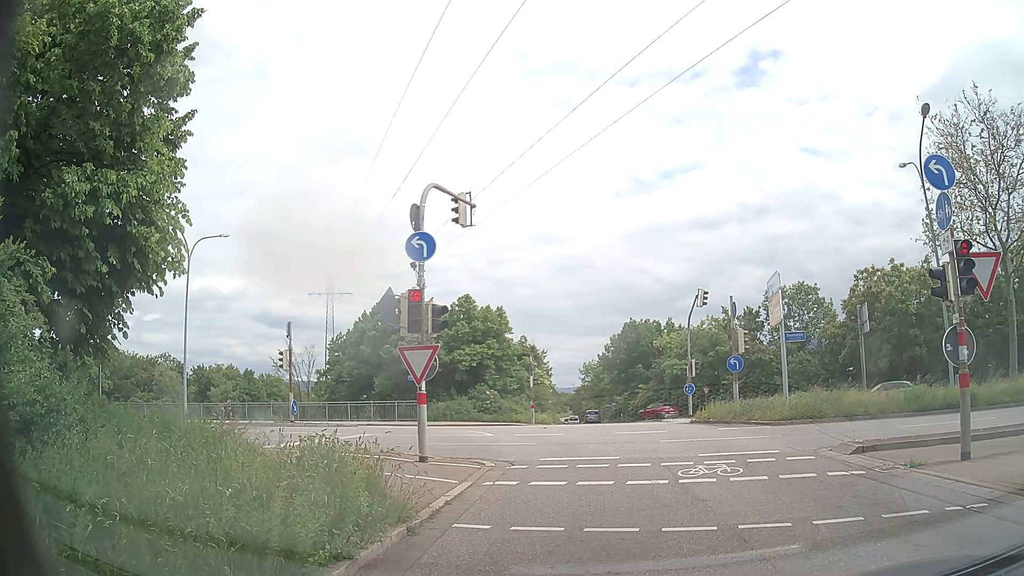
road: primary_link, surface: asphalt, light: Day
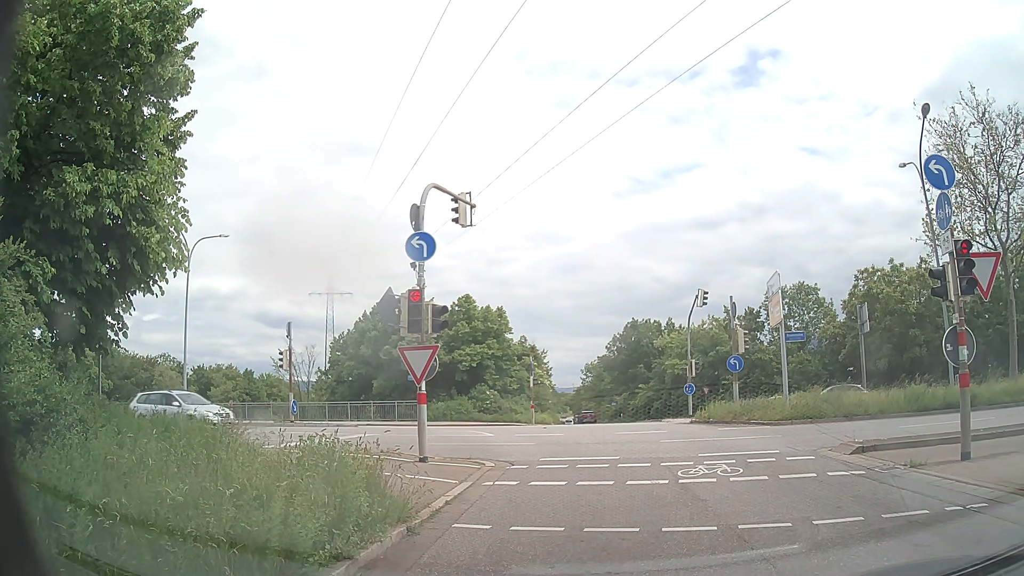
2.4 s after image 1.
(0.0, 0.0) m; 0°
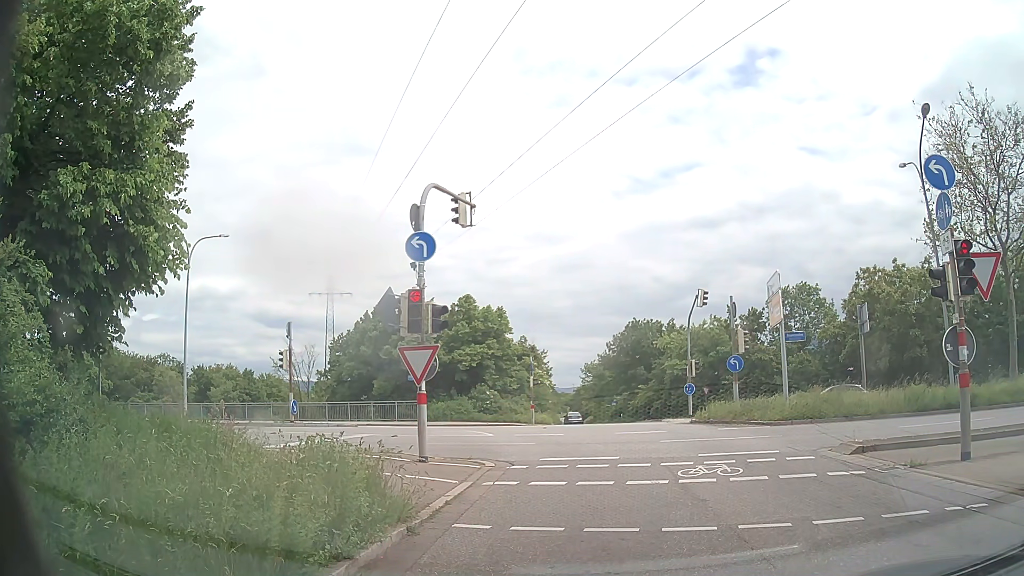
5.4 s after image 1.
(0.0, 0.0) m; 0°
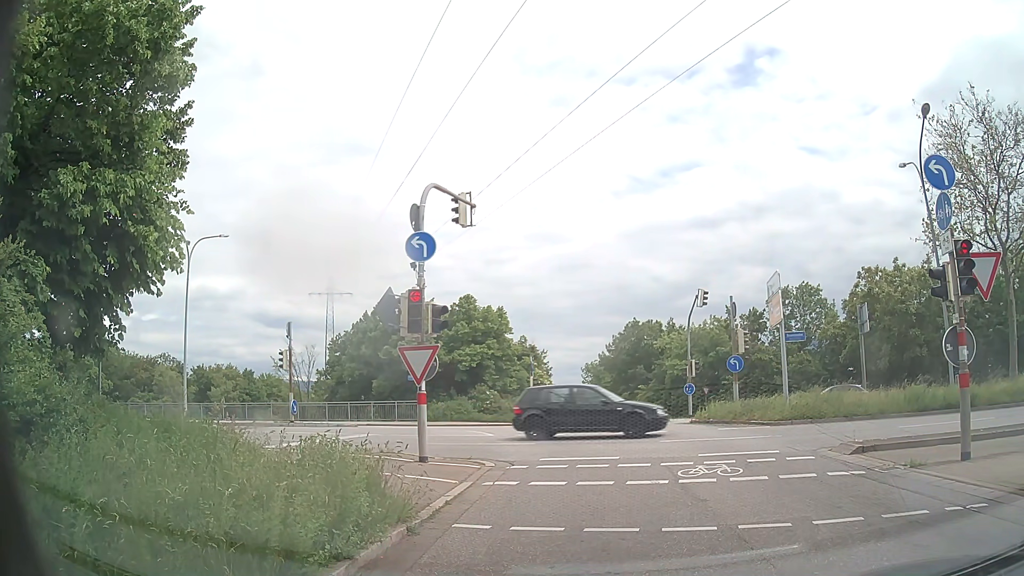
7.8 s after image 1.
(0.0, 0.0) m; 0°
(0, +10) (-1, +20) (-5, +29) (-13, +34) (-23, +37) (-33, +38) (-43, +40) (-53, +41) (-63, +43) (-72, +45) m
